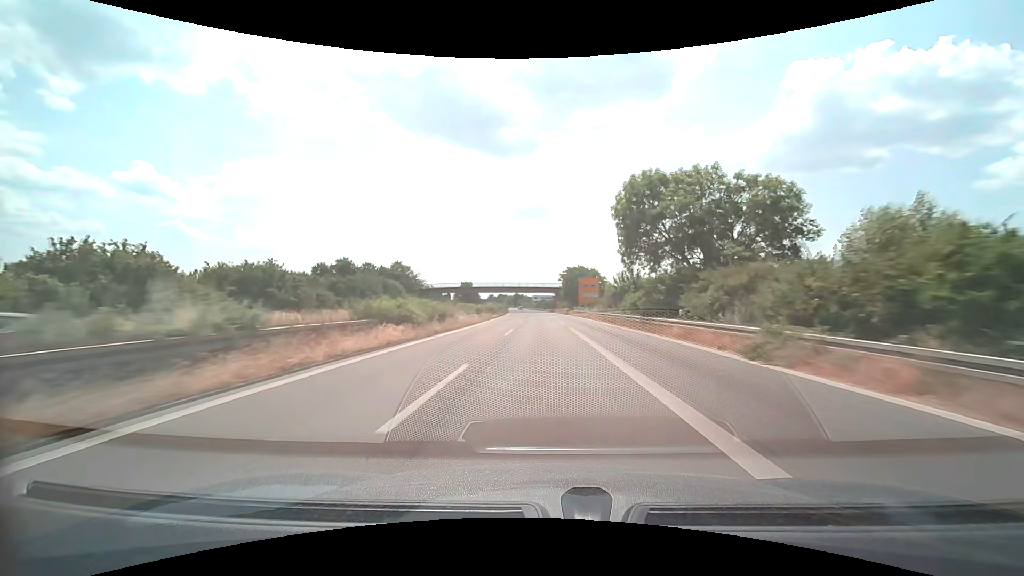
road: trunk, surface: asphalt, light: Day
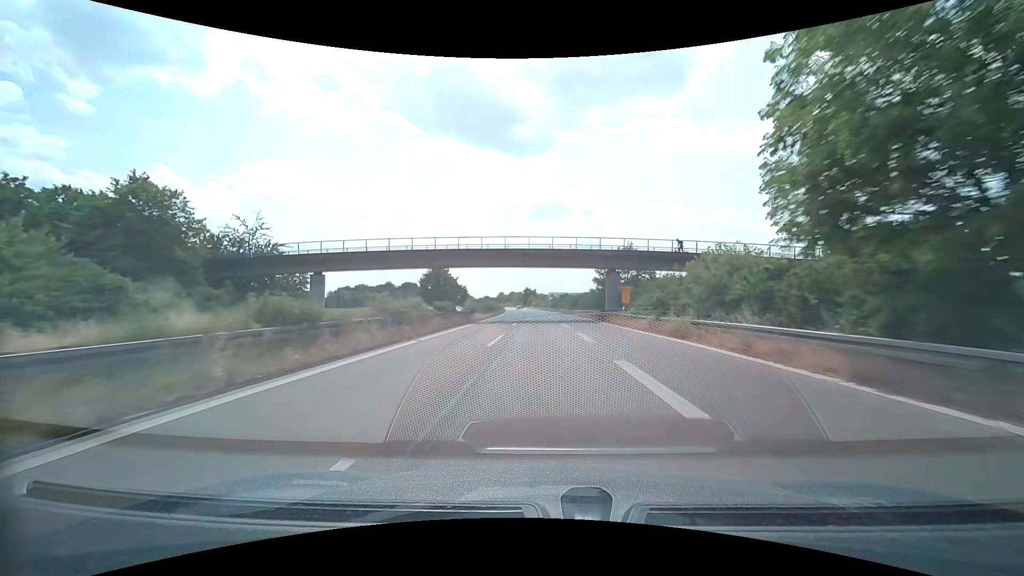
(-1.4, +79.0) m; -2°
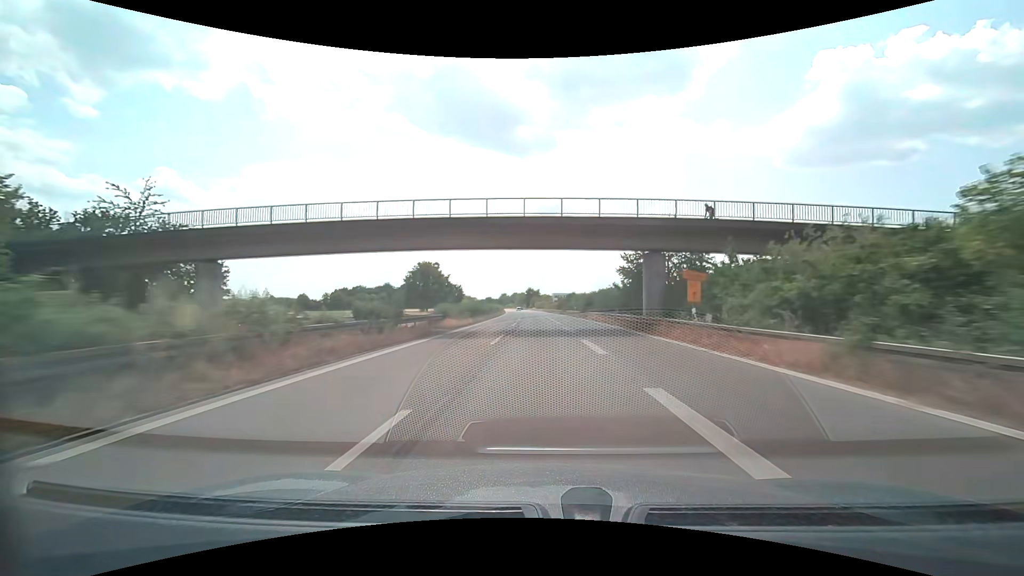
(-0.1, +15.8) m; -1°
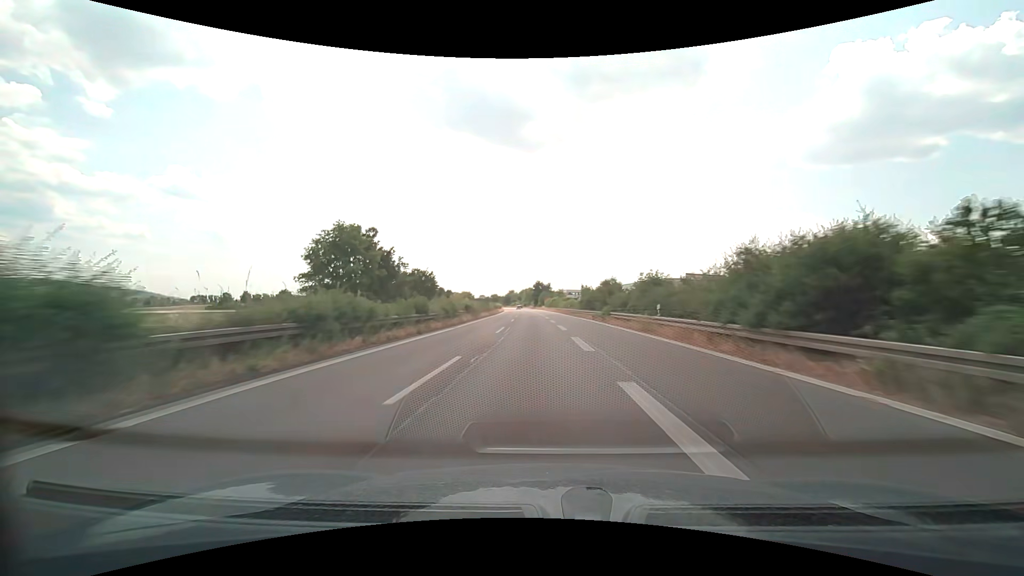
(-0.4, +47.4) m; -1°
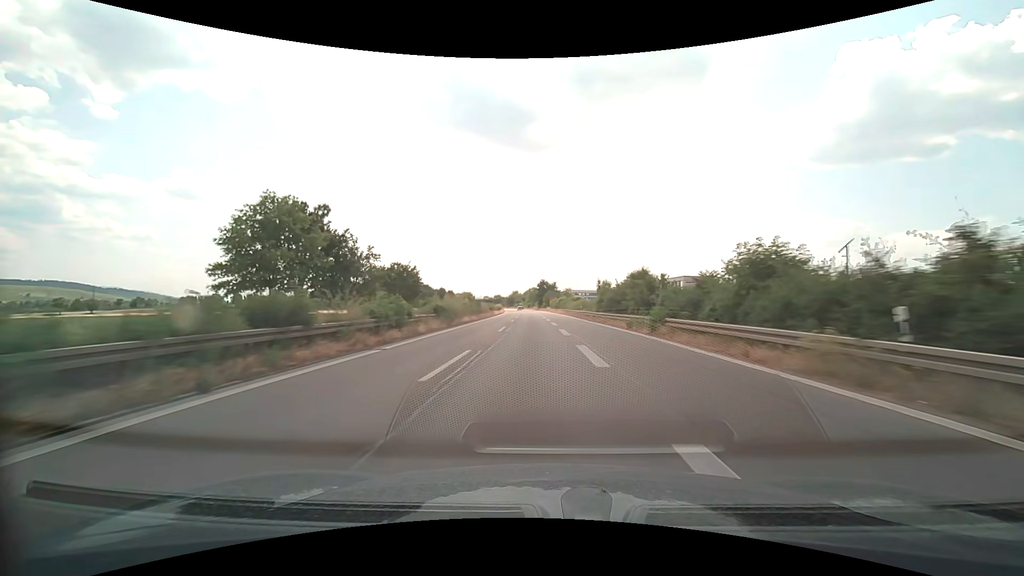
(-0.1, +15.8) m; -1°
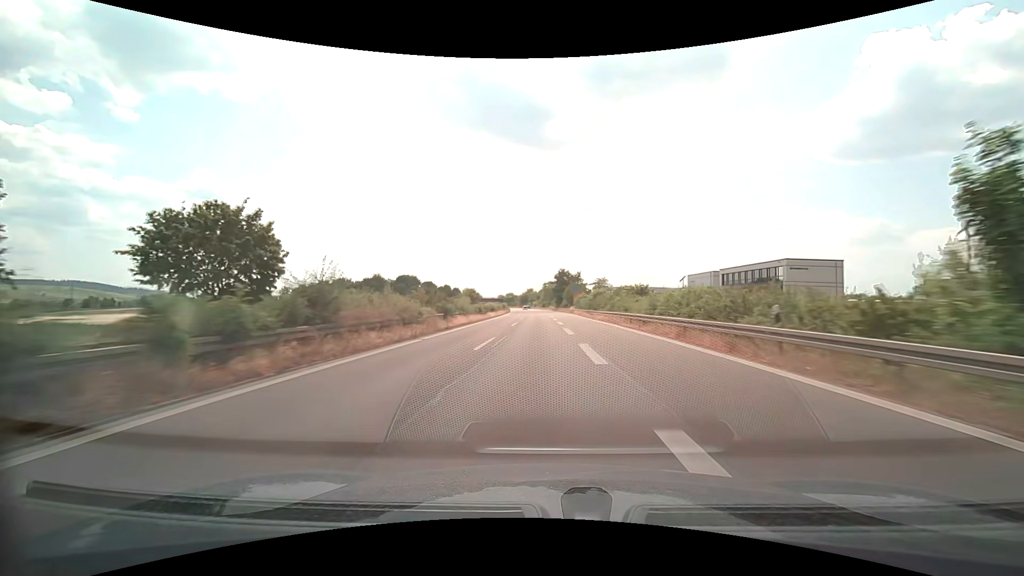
(-0.8, +47.4) m; -2°
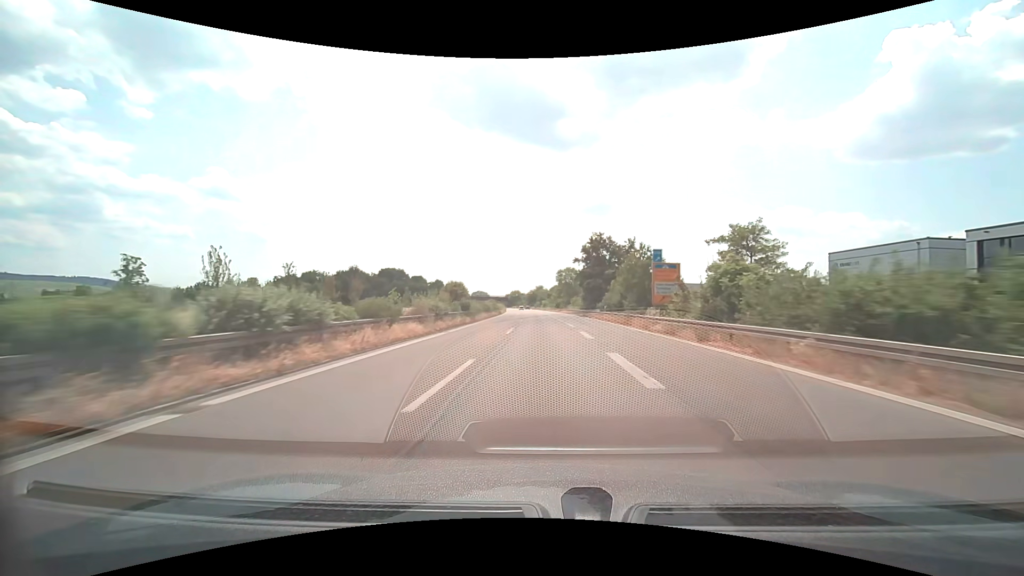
(-0.9, +63.2) m; -1°
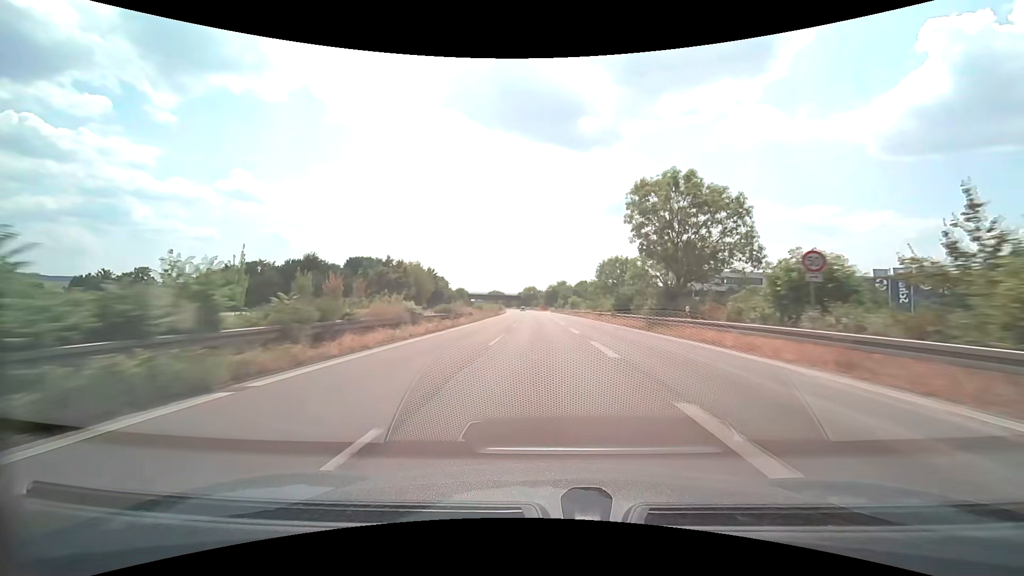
(-1.4, +79.0) m; -3°
(0, +10) (0, +20) (0, +30) (0, +40) (-1, +50) (-1, +60) (-1, +70) (-1, +80) (-2, +90) (-2, +100) m
